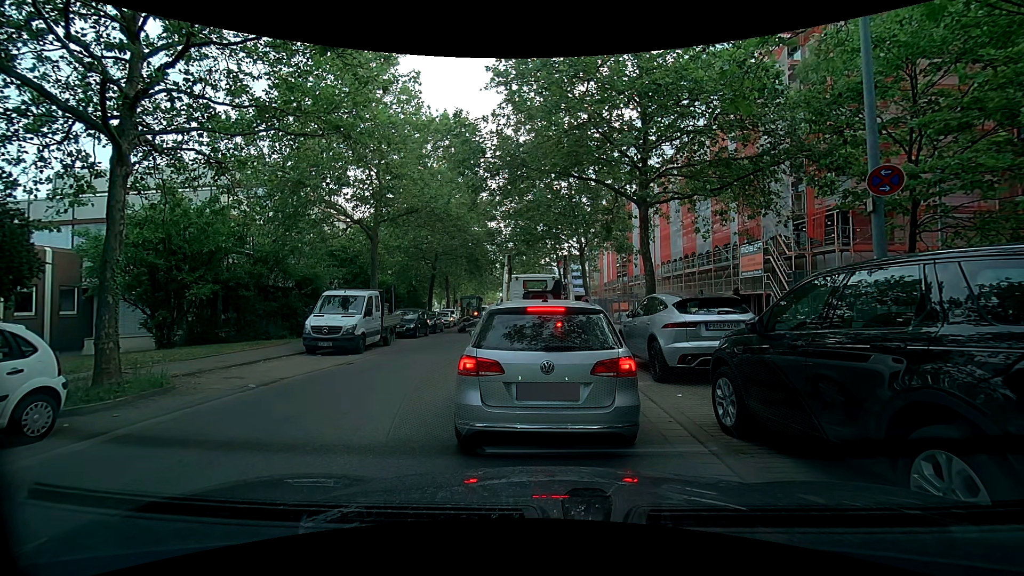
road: tertiary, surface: asphalt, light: Day
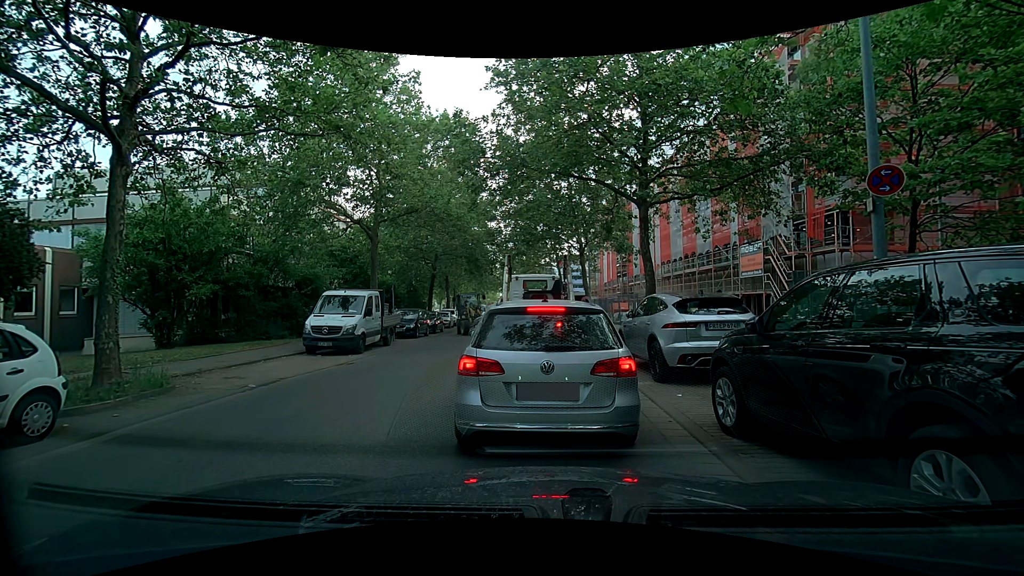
(0.0, 0.0) m; 0°
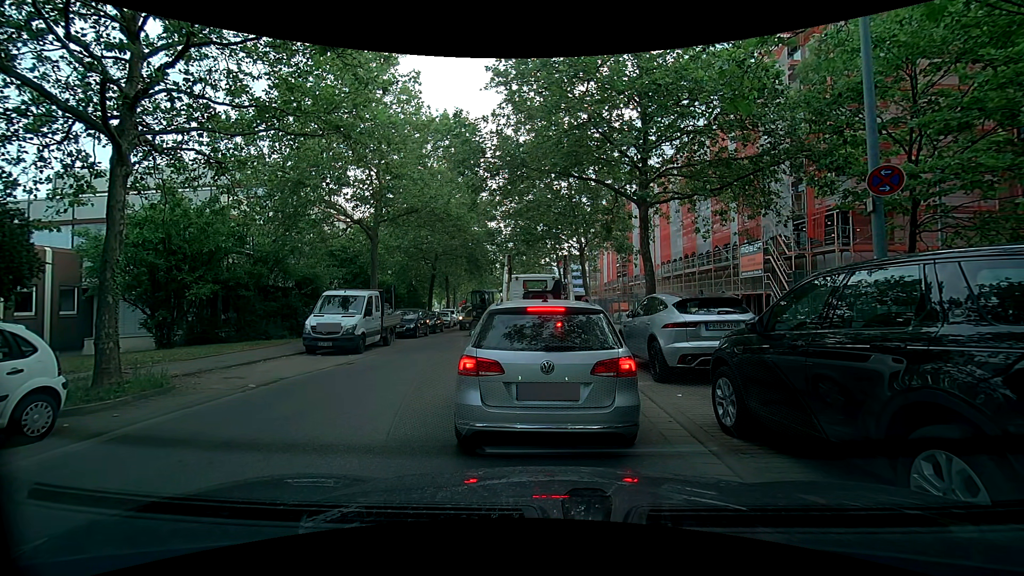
(0.0, 0.0) m; 0°
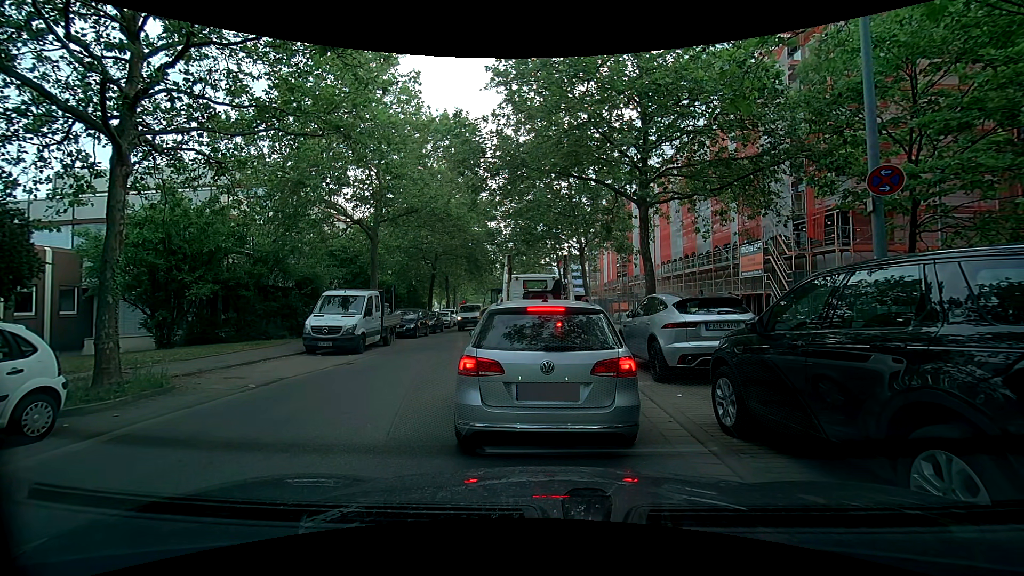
(0.0, 0.0) m; 0°
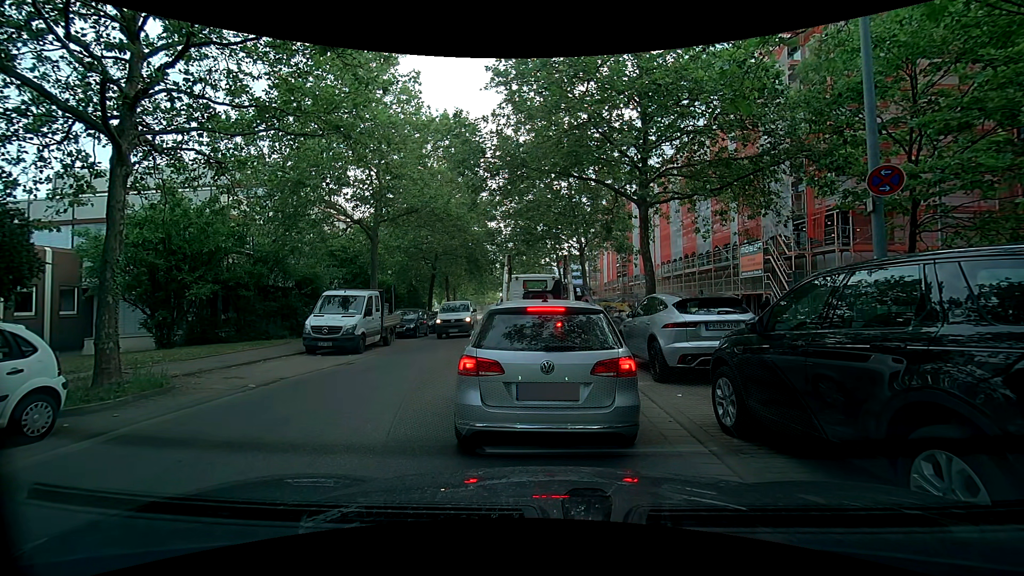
(0.0, 0.0) m; 0°
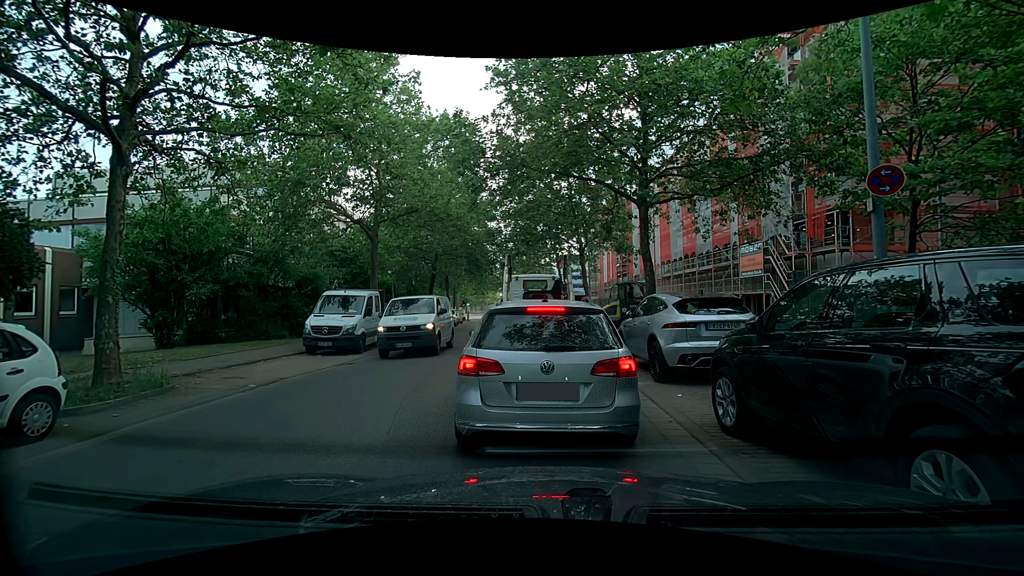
(0.0, 0.0) m; 0°
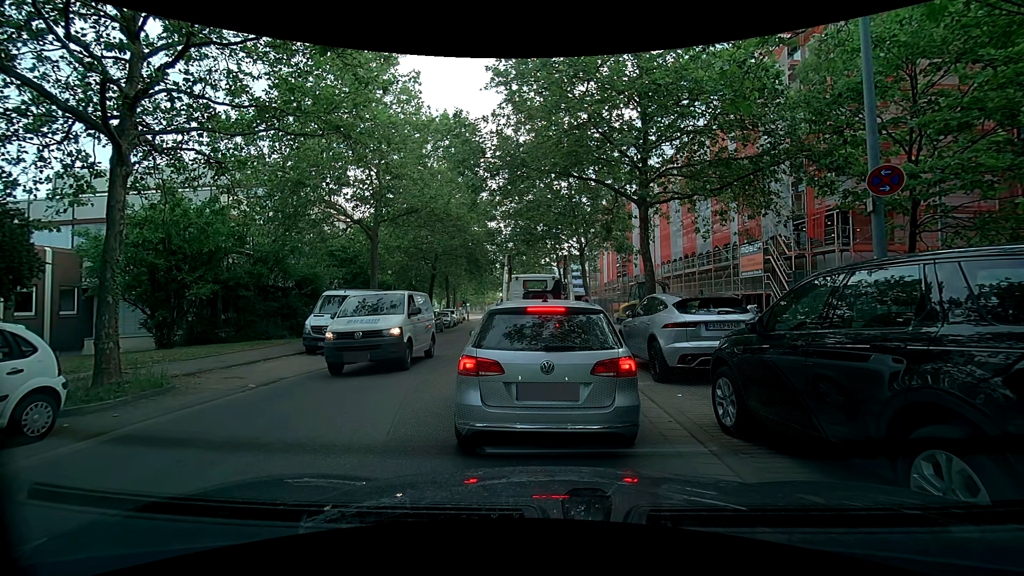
(0.0, 0.0) m; 0°
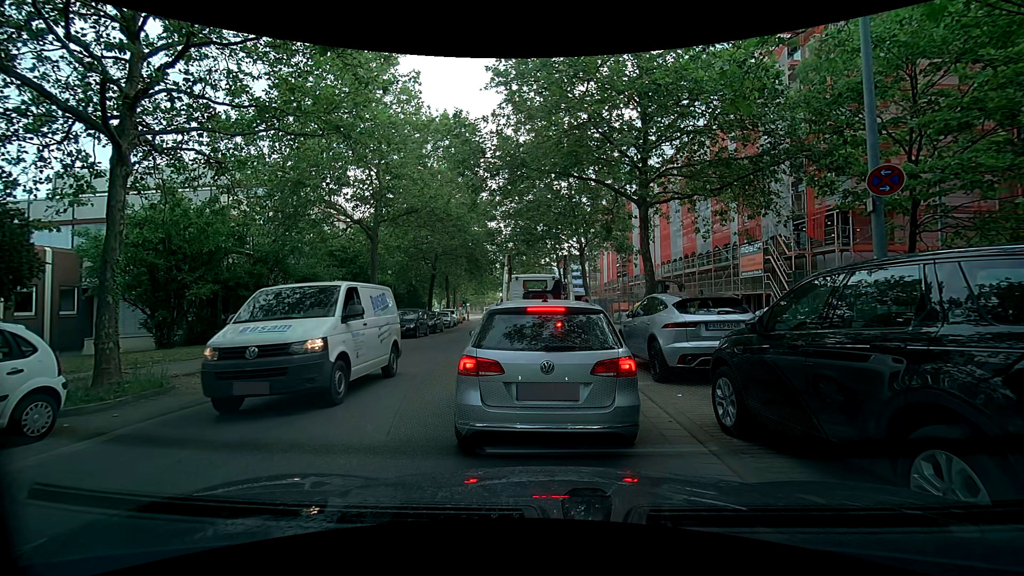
(0.0, 0.0) m; 0°
